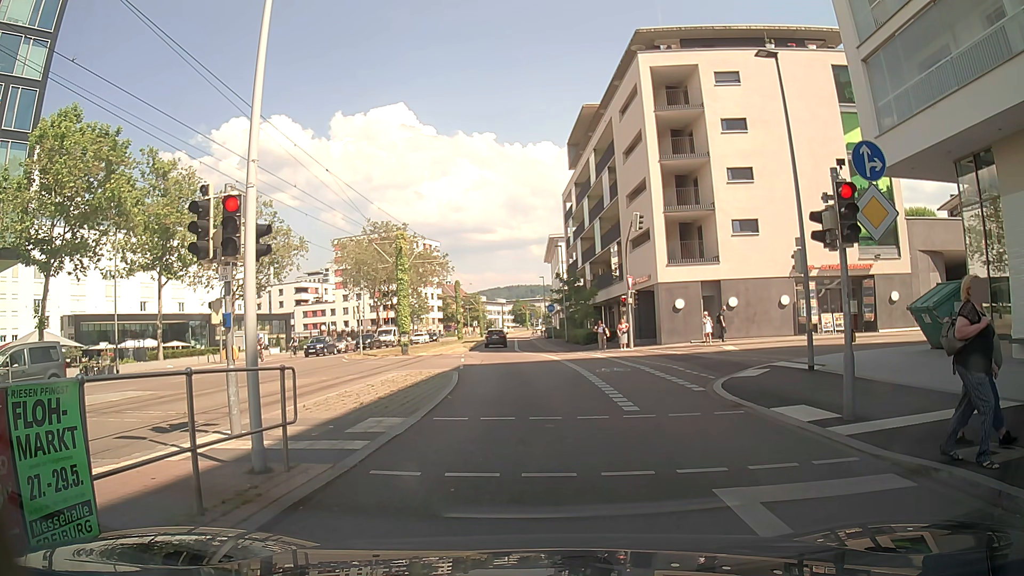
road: secondary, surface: asphalt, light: Day
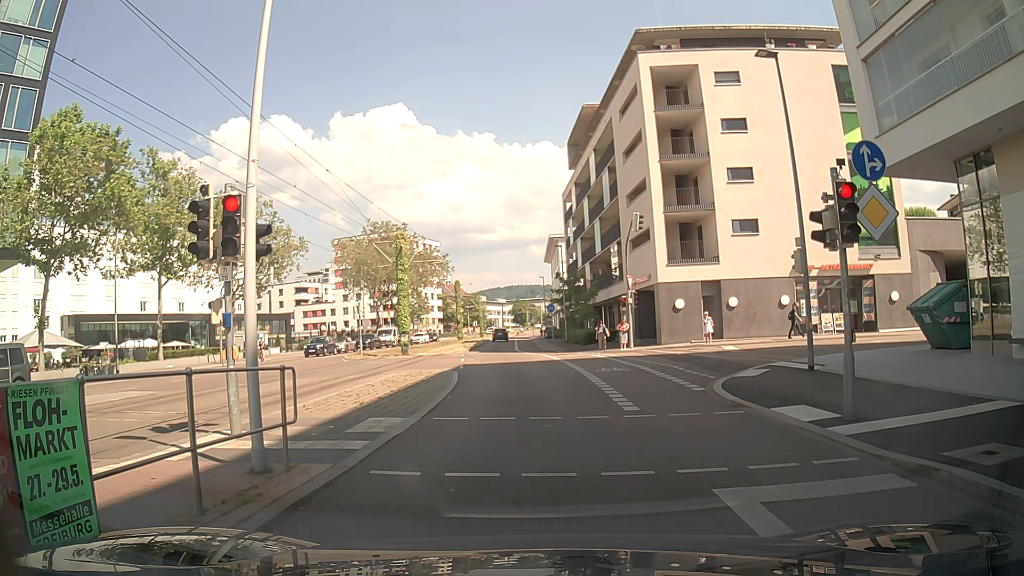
(0.0, 0.0) m; 0°
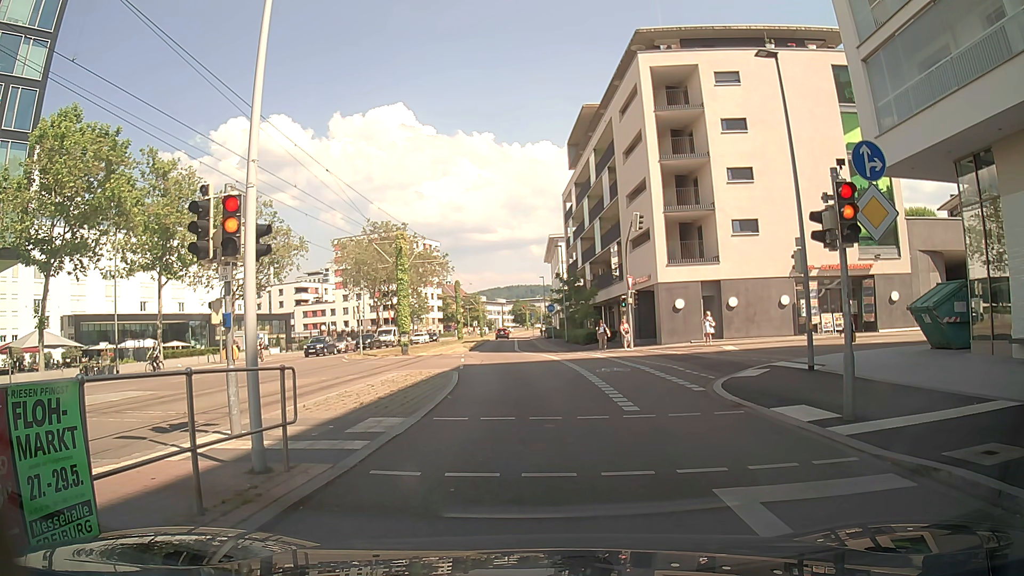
(0.0, 0.0) m; 0°
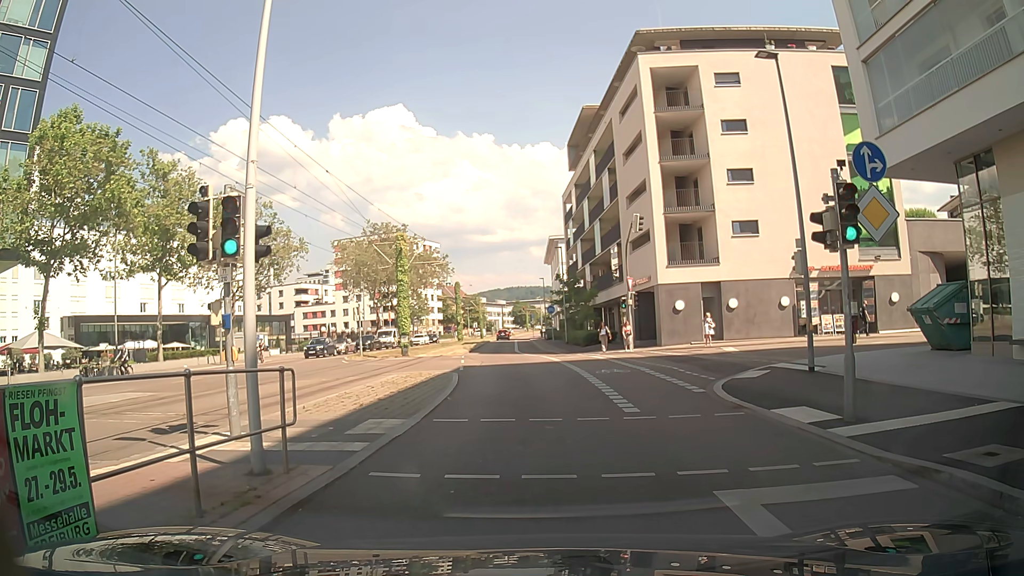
(0.0, 0.0) m; 0°
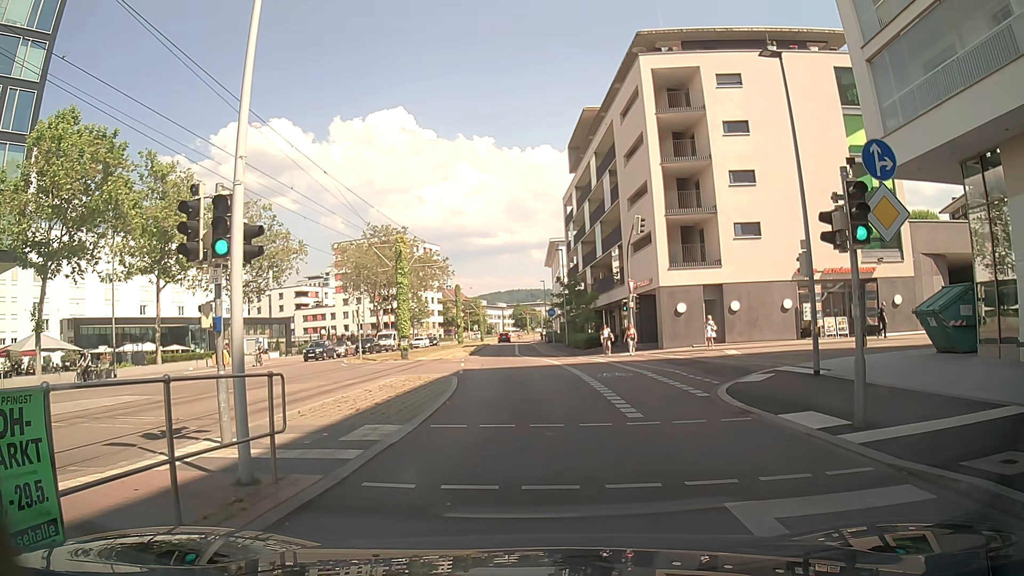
(0.0, +0.3) m; 0°
